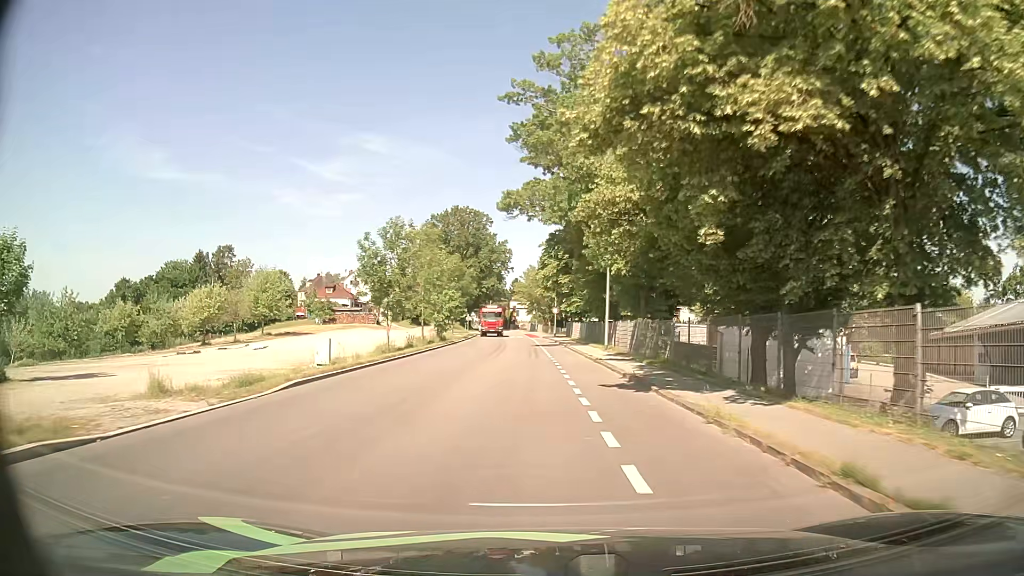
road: tertiary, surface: asphalt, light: Day
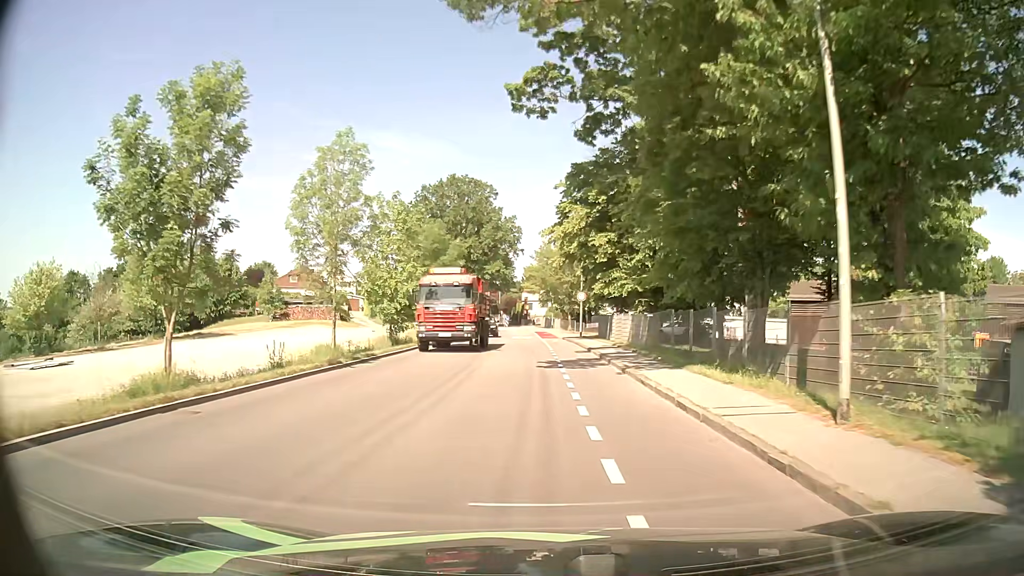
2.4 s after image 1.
(-0.3, +25.8) m; -1°
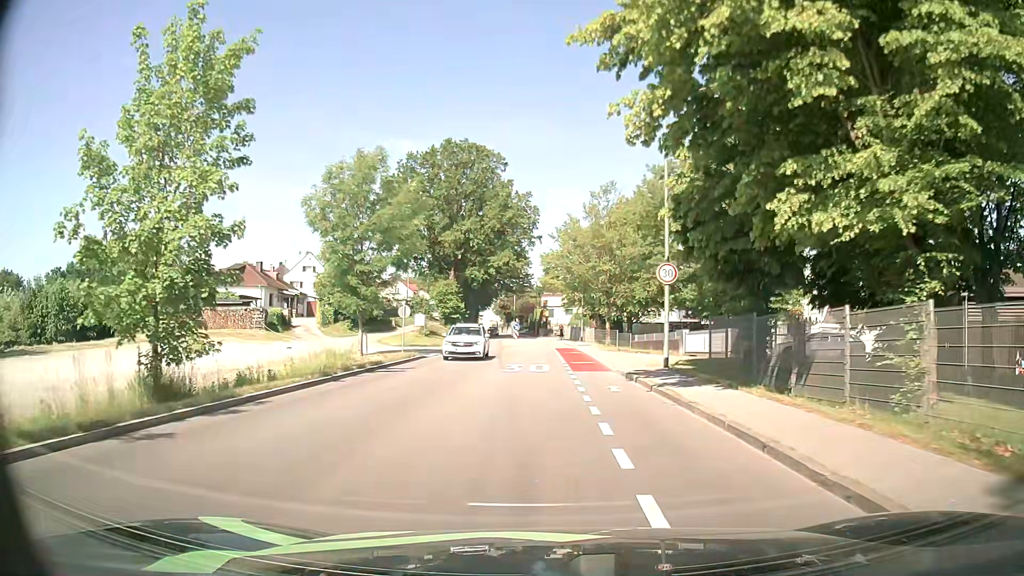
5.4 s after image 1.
(-0.6, +27.3) m; -3°
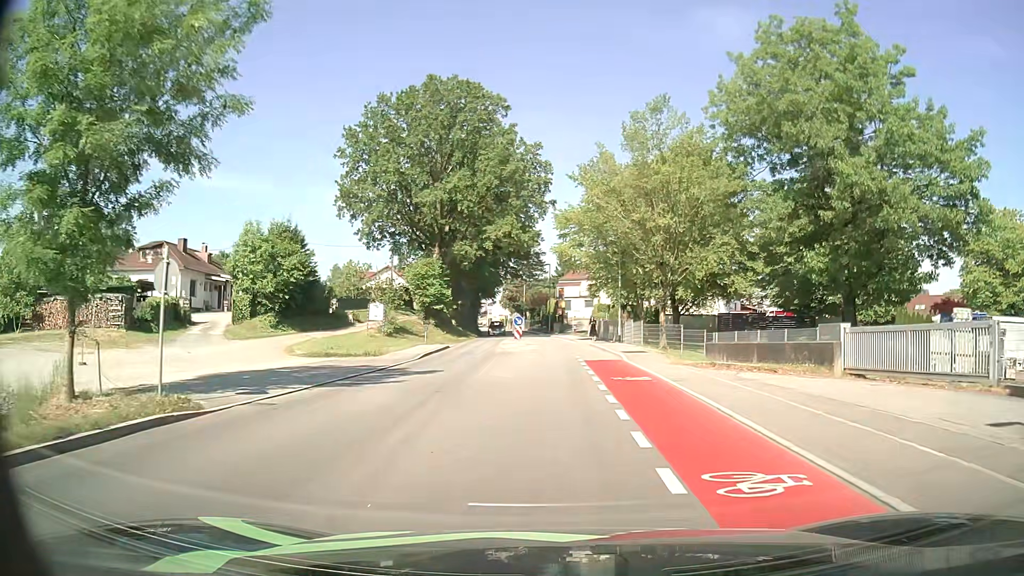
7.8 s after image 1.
(+0.1, +21.2) m; 0°
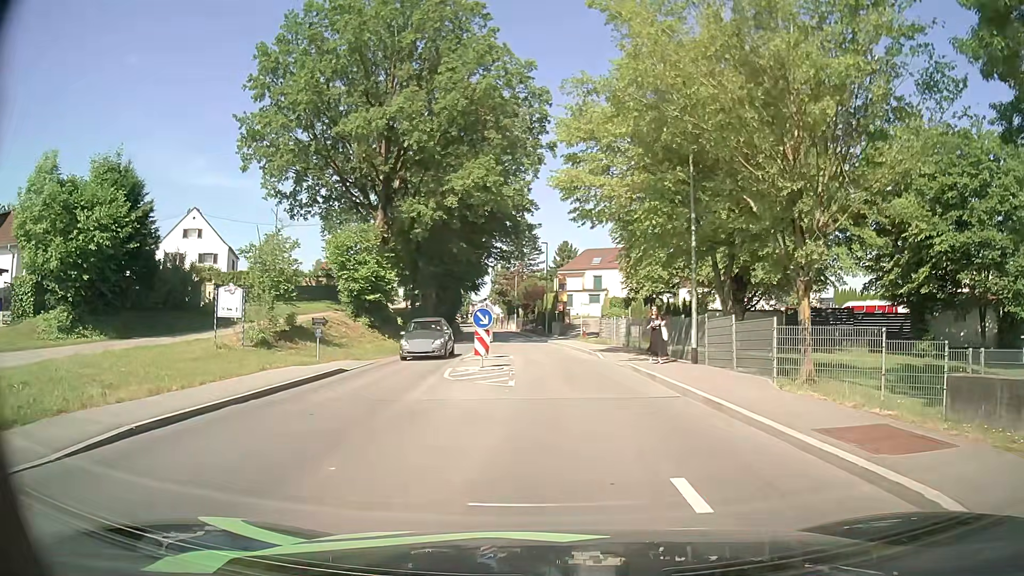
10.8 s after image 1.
(0.0, +20.4) m; 0°
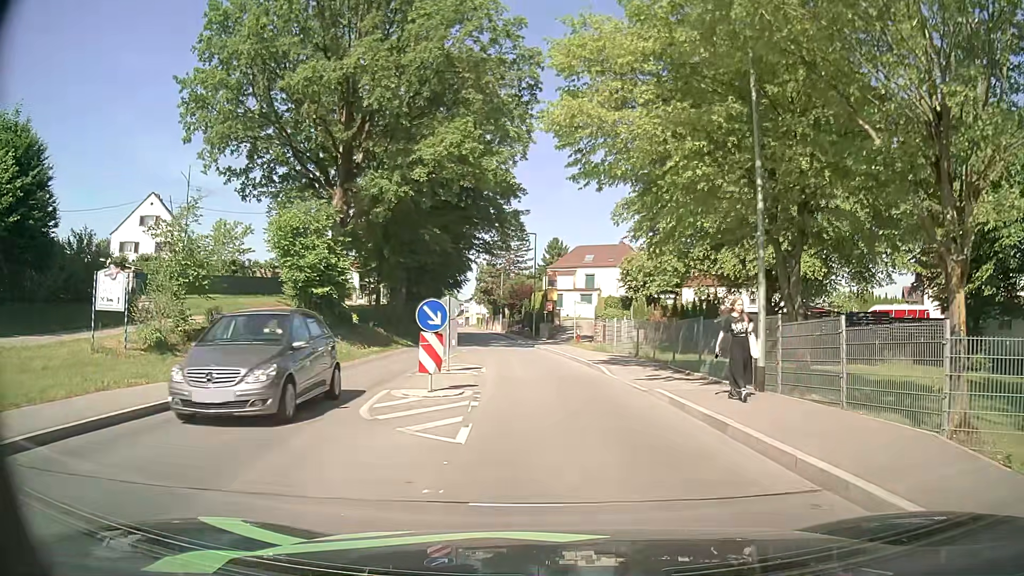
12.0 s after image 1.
(0.0, +6.9) m; +2°
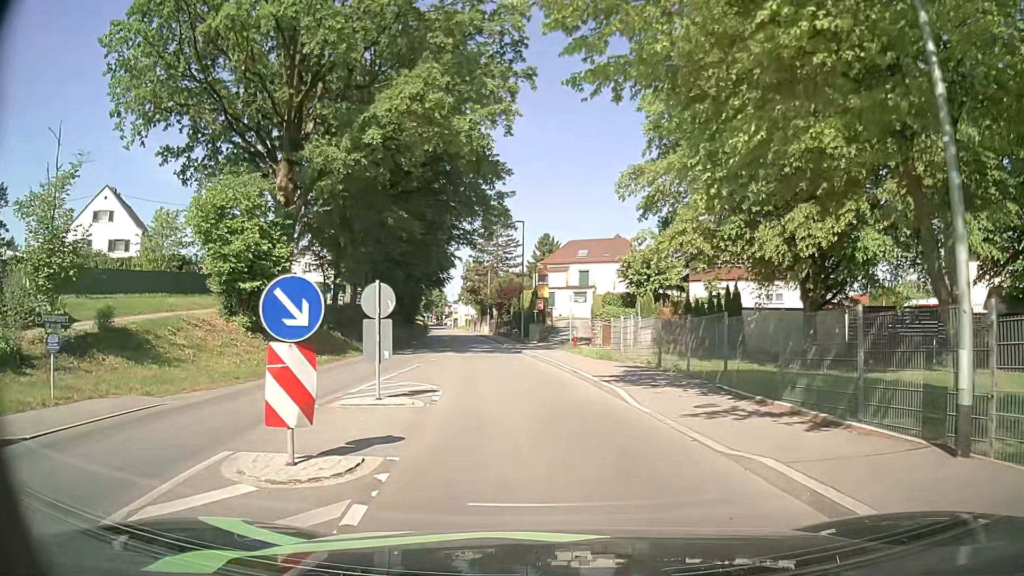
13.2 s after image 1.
(0.0, +6.7) m; 0°
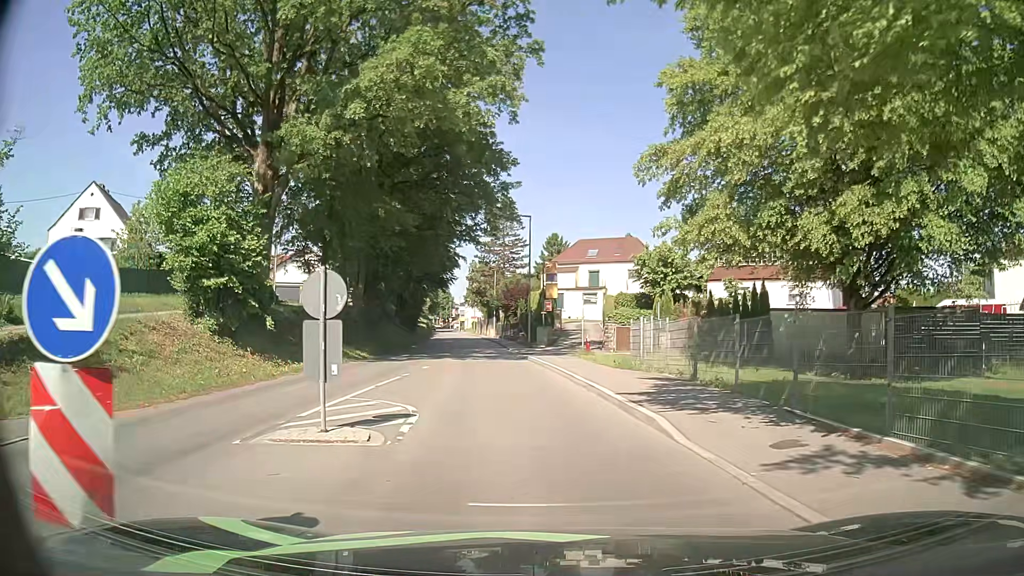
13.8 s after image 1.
(0.0, +3.3) m; -1°
(0, +10) (-1, +20) (-2, +30) (-4, +40) (-5, +50) (-6, +60) (-7, +70) (-8, +80) (-10, +89) (-11, +99) m
